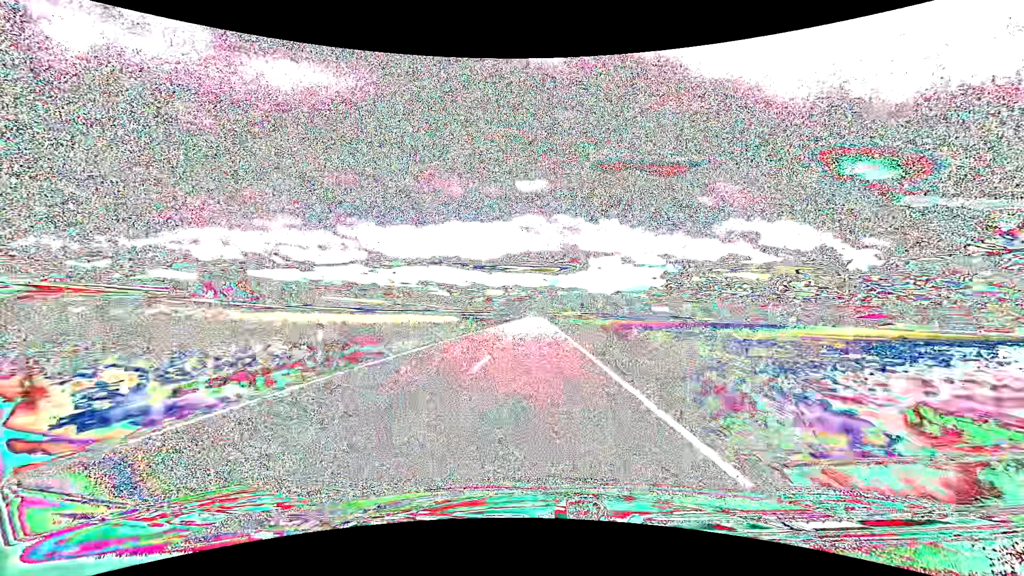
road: tertiary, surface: asphalt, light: Day
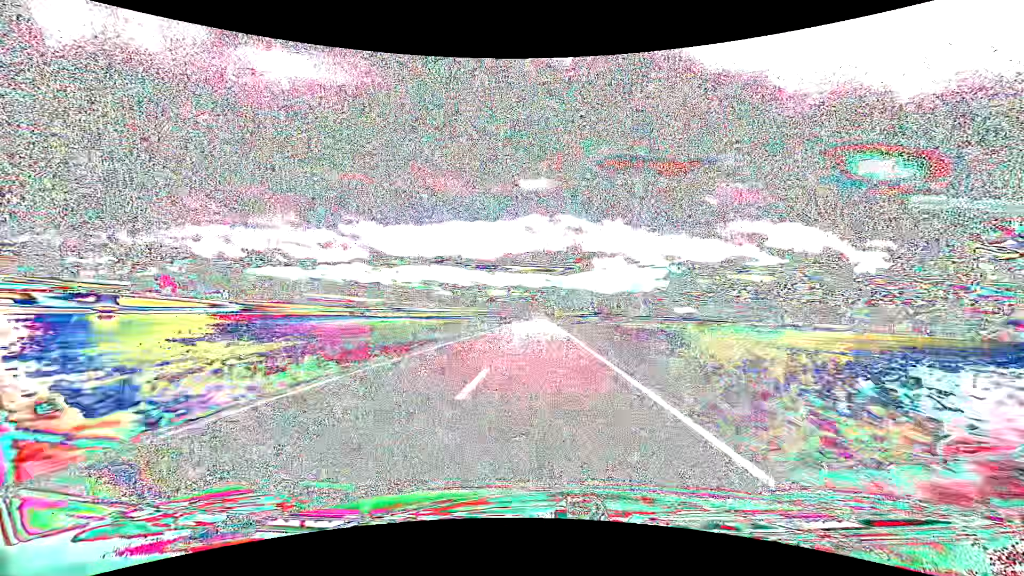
(-0.2, +65.5) m; 0°
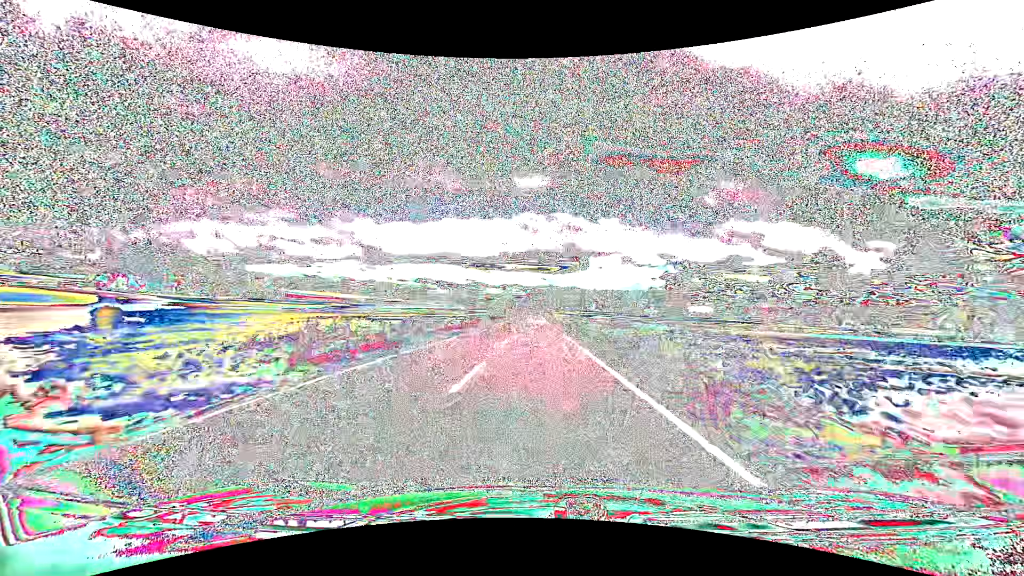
(+0.3, +49.4) m; 0°
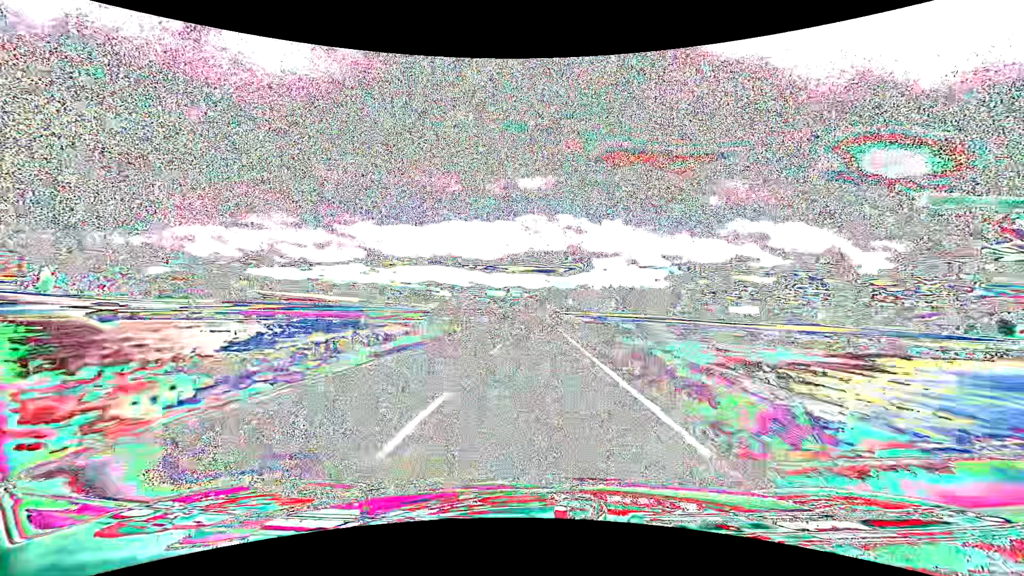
(-0.3, +66.3) m; 0°
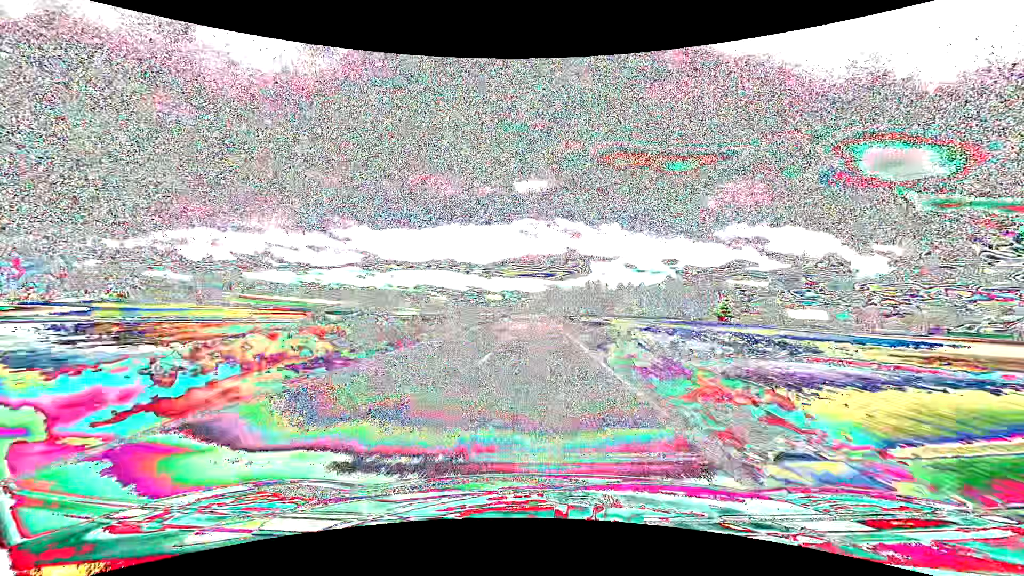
(+0.1, +67.0) m; 0°
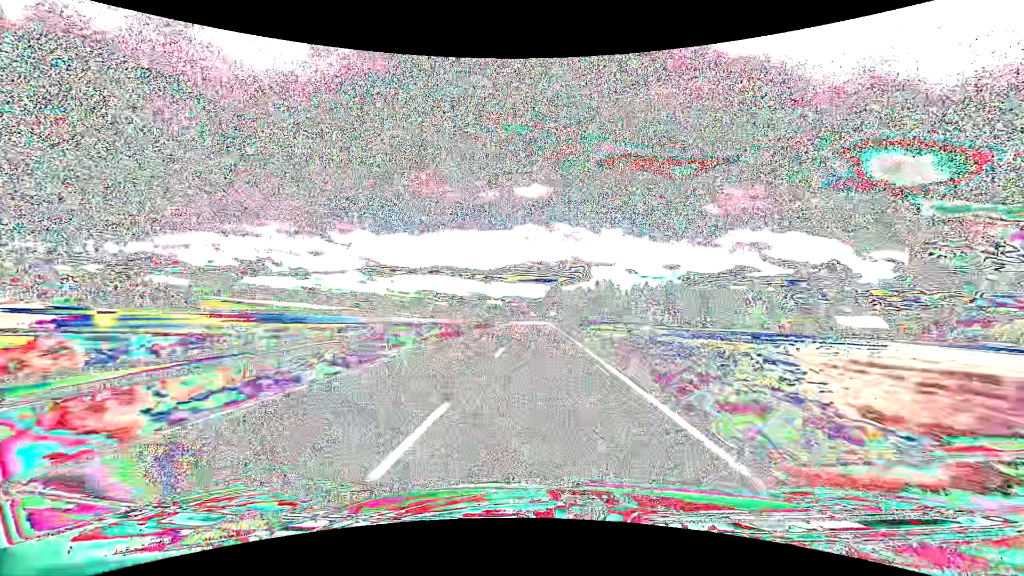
(-0.1, +33.6) m; 0°
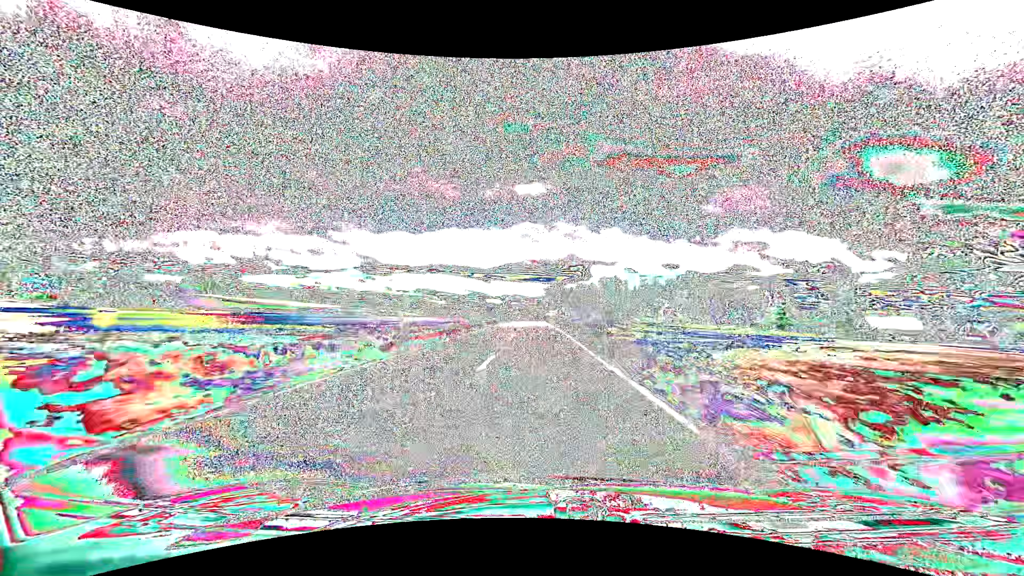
(0.0, +16.7) m; 0°
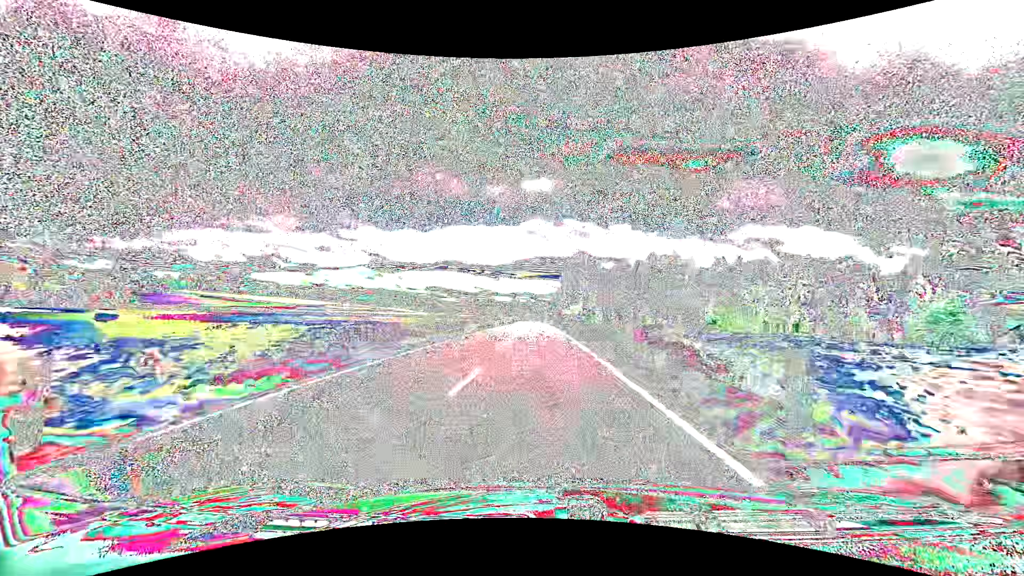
(-0.3, +65.9) m; -1°
(0, +10) (0, +20) (0, +30) (0, +40) (0, +50) (0, +60) (-1, +70) (-1, +80) (-1, +90) (-1, +100) m
